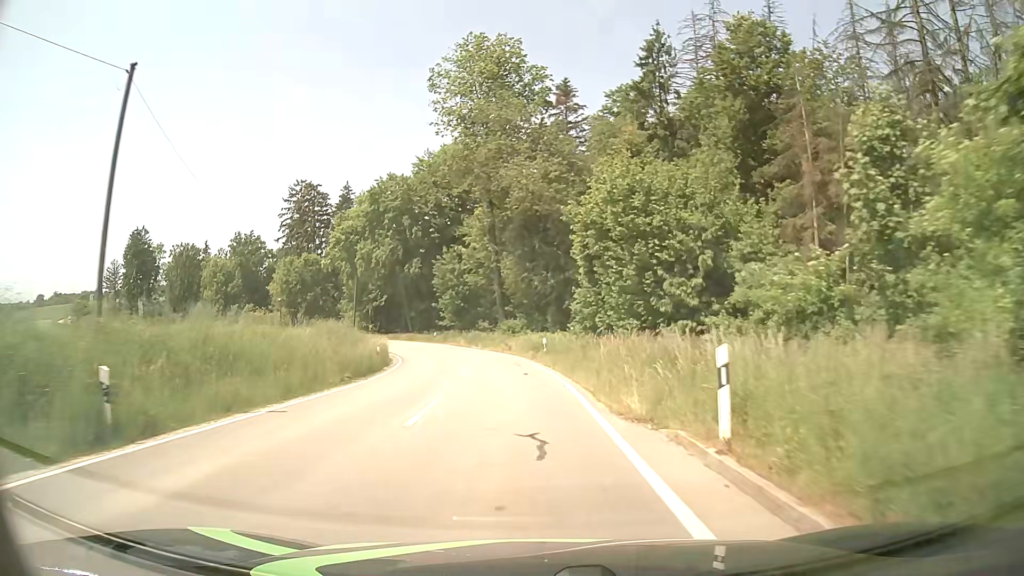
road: tertiary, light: Day
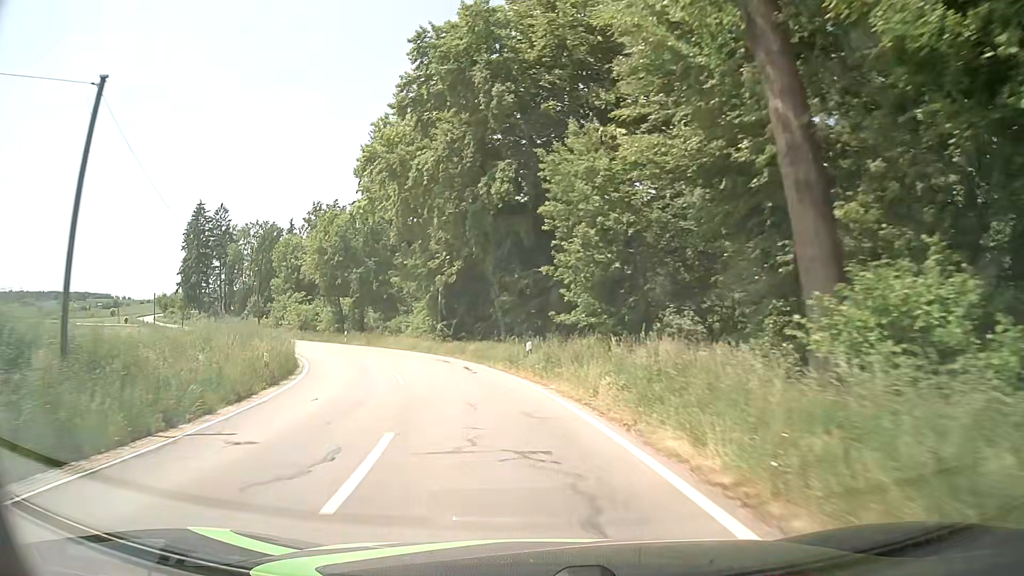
(-3.5, +41.7) m; -14°
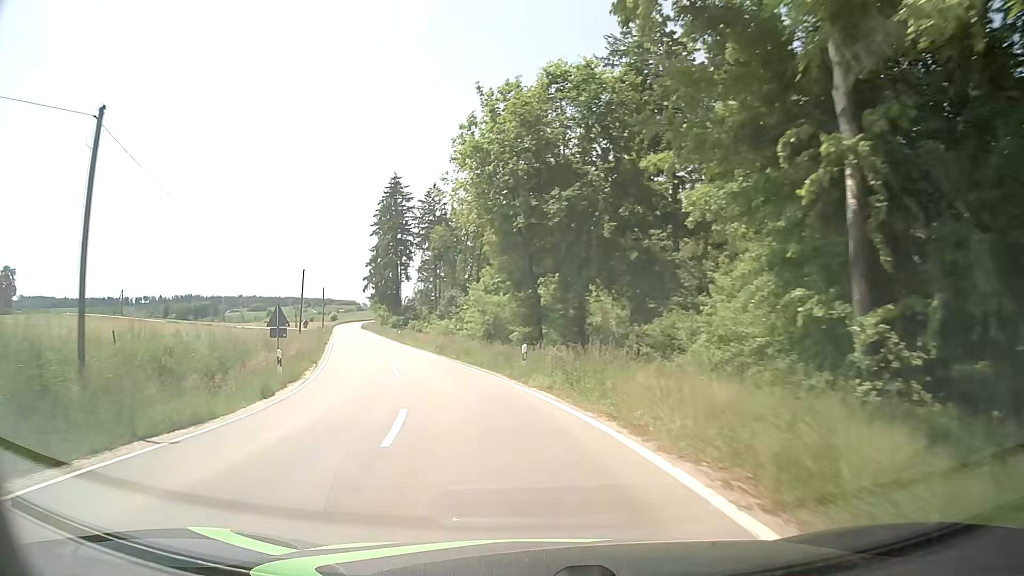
(-6.3, +33.6) m; -22°
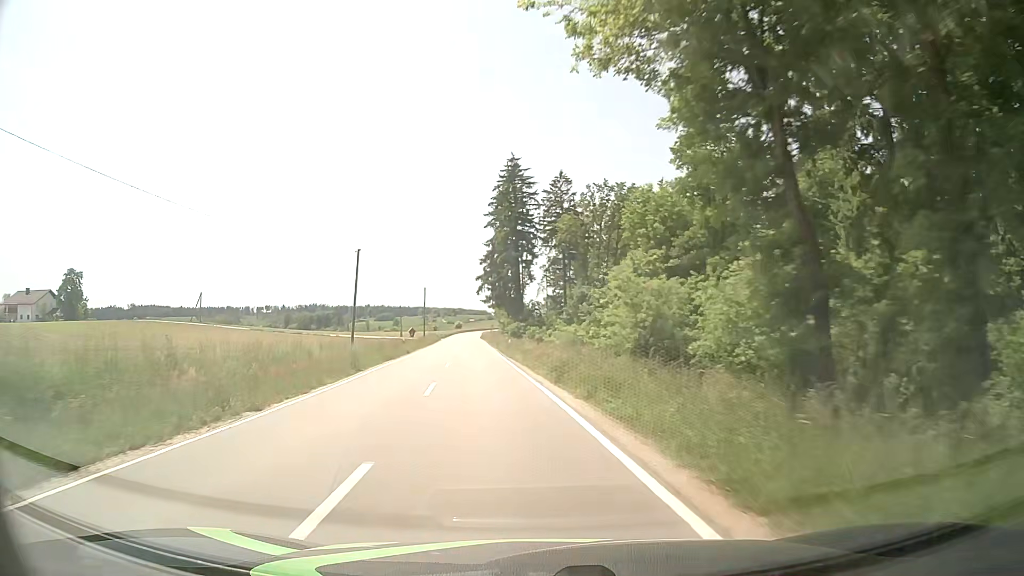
(-1.7, +17.7) m; -11°
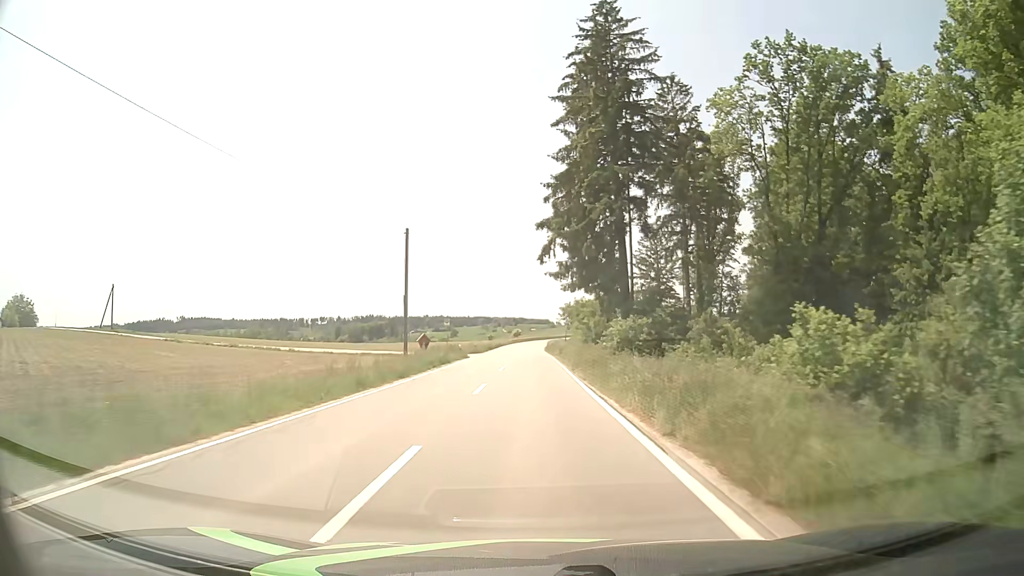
(-4.5, +47.8) m; -6°
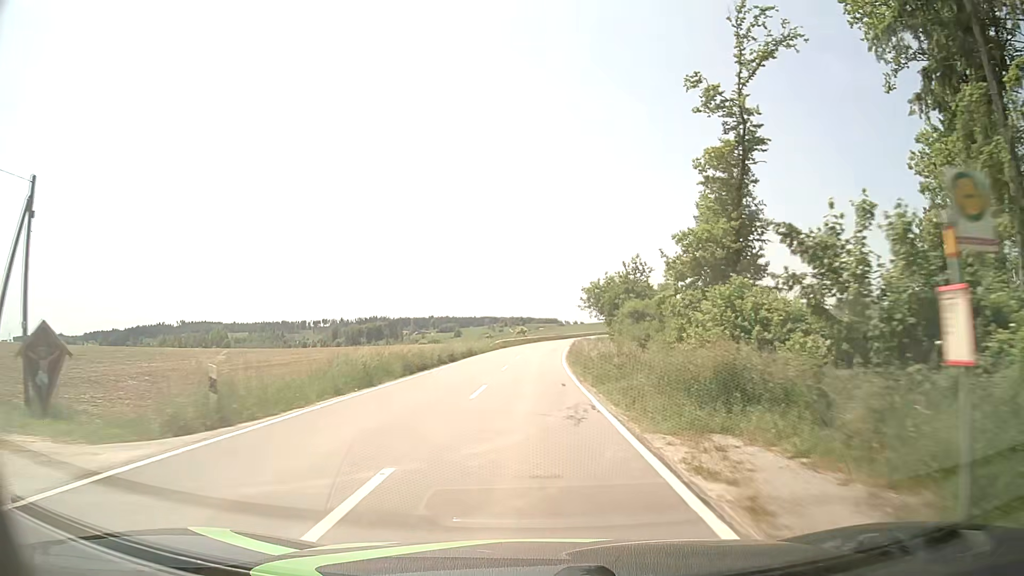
(-0.3, +50.2) m; -1°
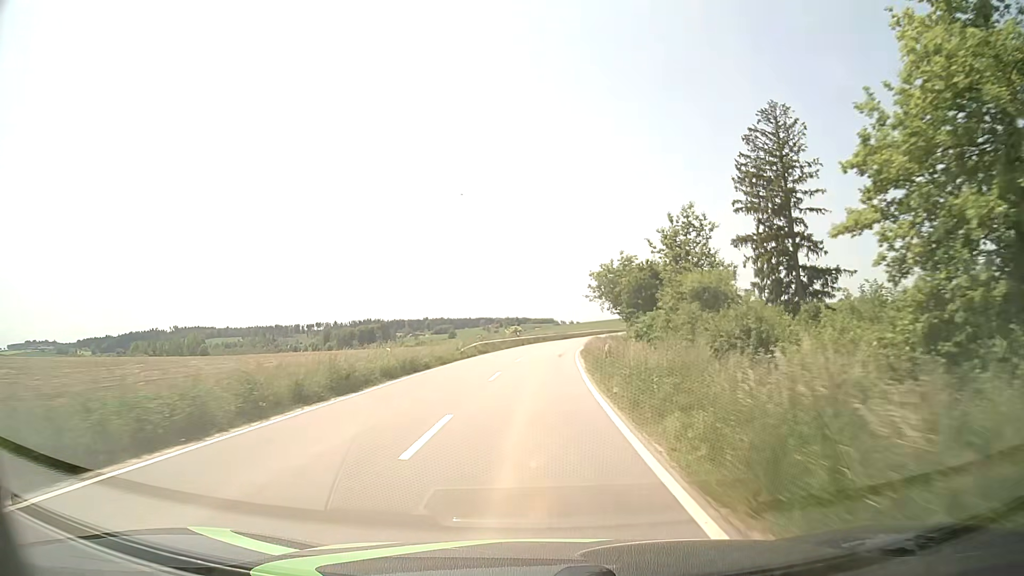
(+0.1, +19.9) m; +1°
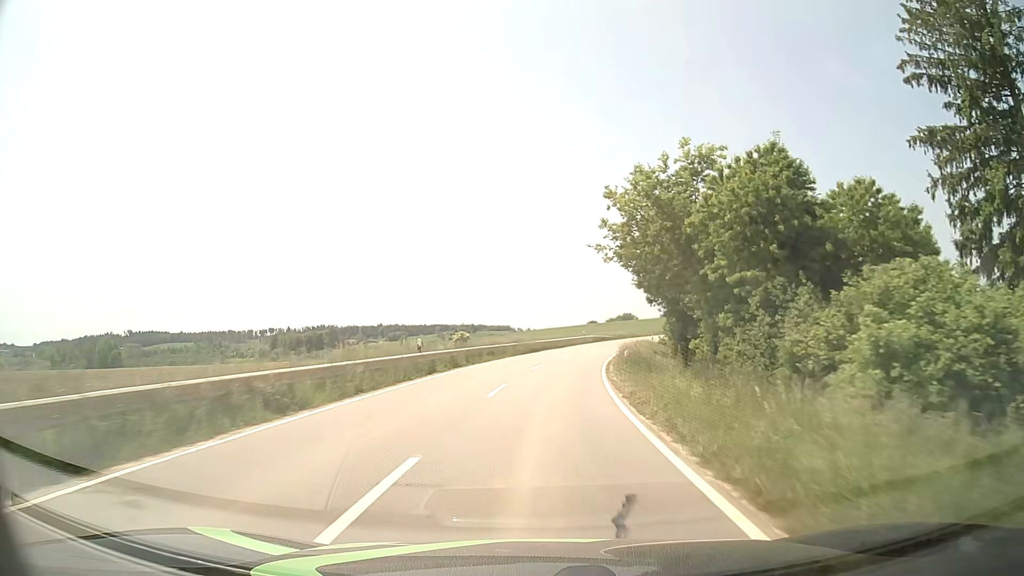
(+0.8, +40.4) m; +3°
(0, +10) (+1, +20) (+2, +30) (+3, +40) (+5, +50) (+7, +59) (+10, +69) (+13, +78) (+17, +88) (+22, +96) m
